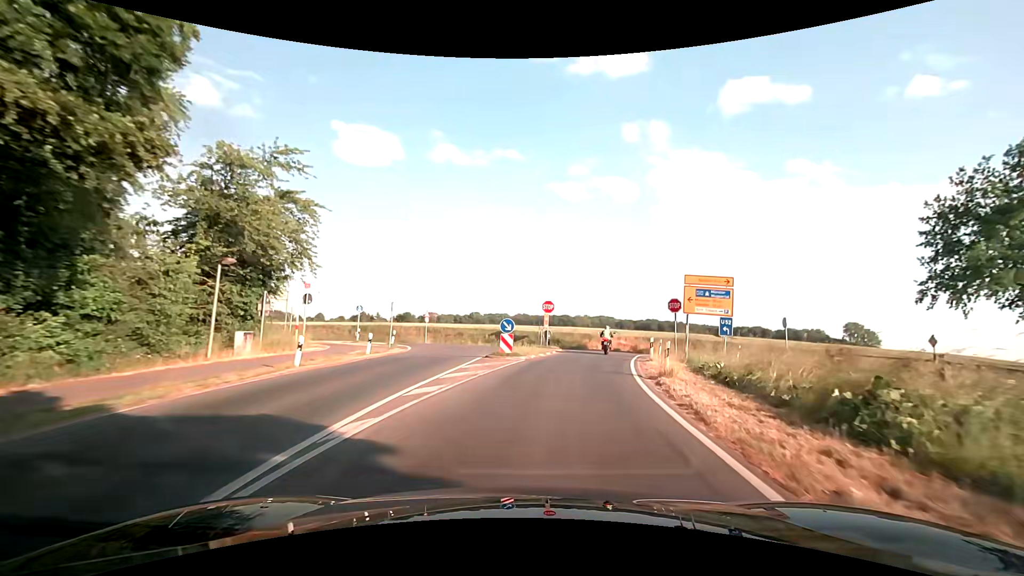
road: secondary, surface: asphalt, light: Day
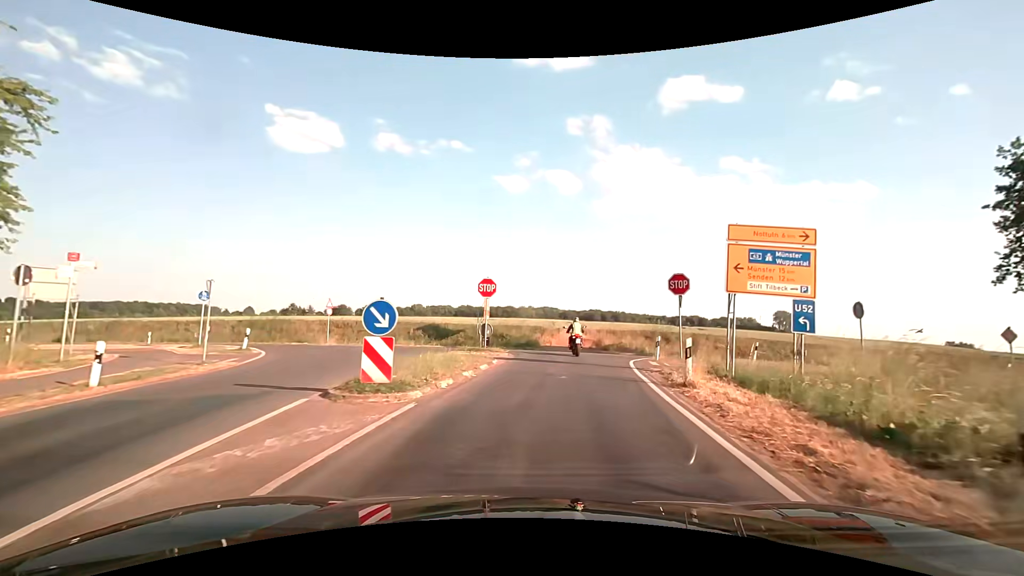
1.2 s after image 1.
(+0.7, +11.6) m; +7°
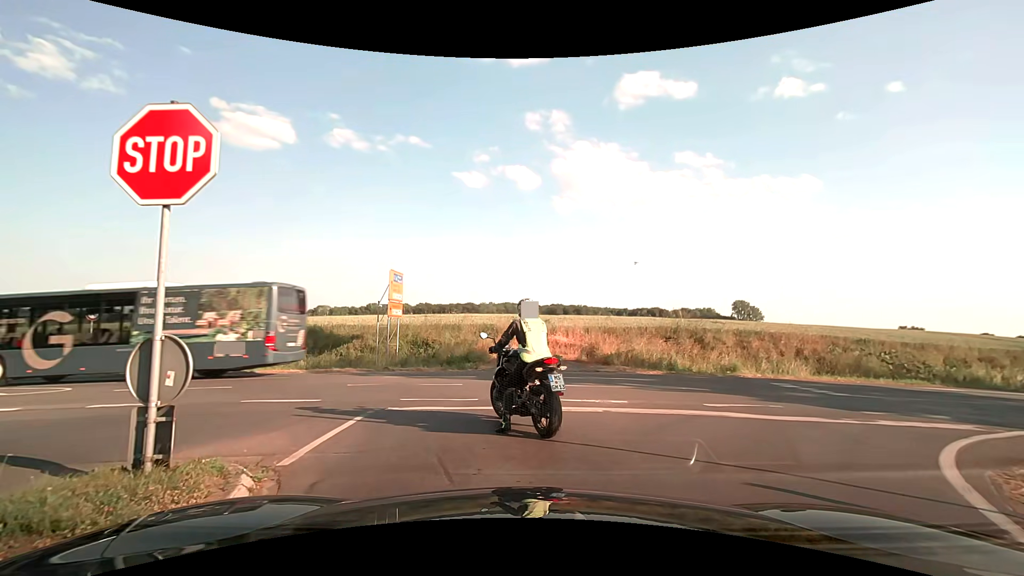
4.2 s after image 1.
(+1.0, +17.2) m; +4°
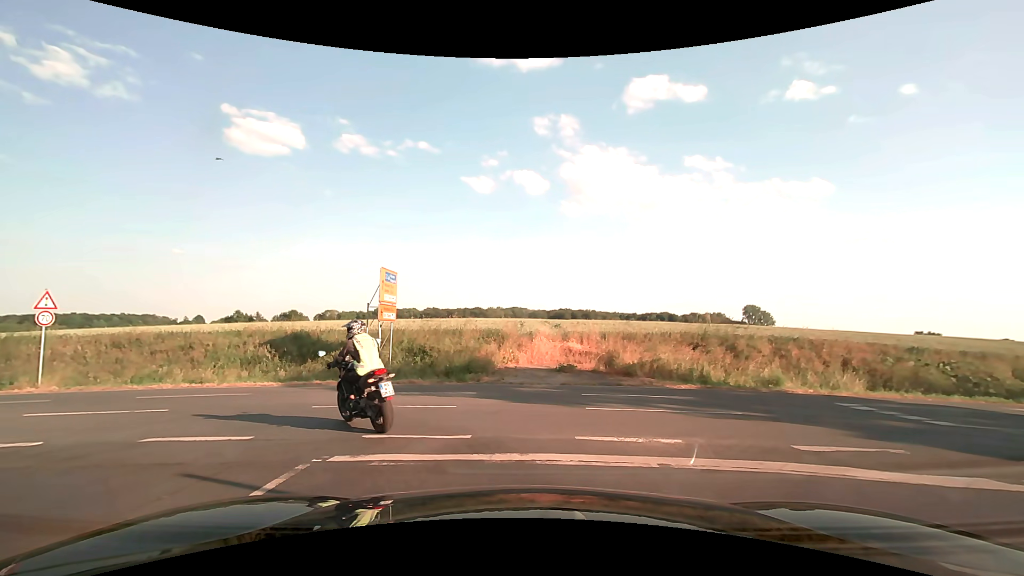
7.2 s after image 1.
(+0.1, +2.8) m; +1°
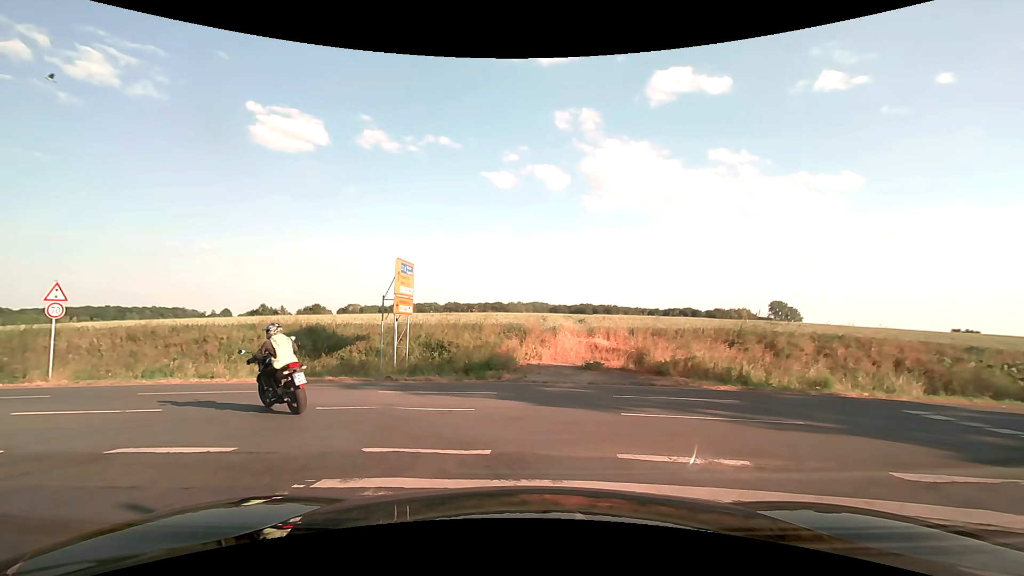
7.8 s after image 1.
(0.0, +1.2) m; -3°
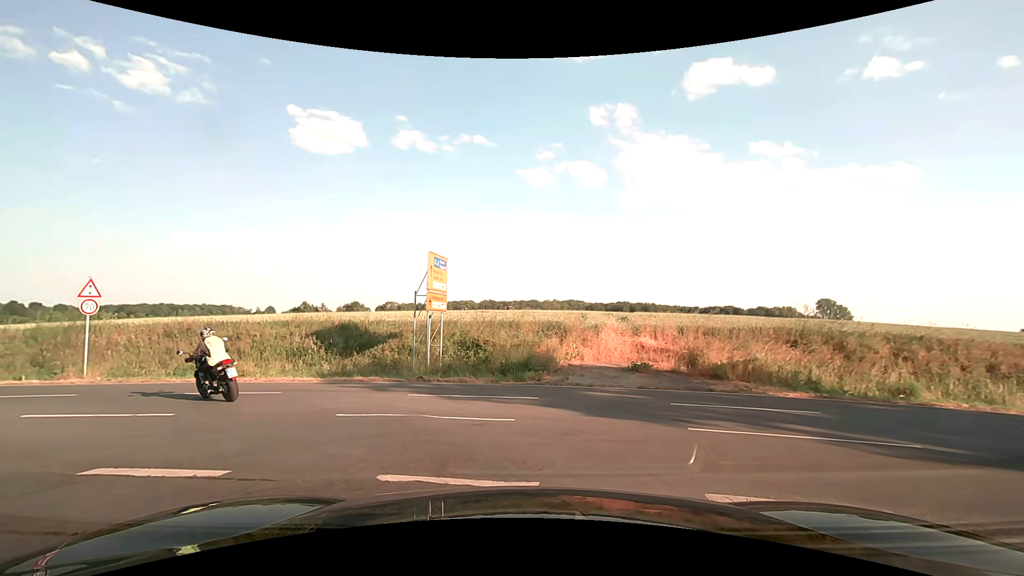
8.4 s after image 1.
(0.0, +1.3) m; -3°
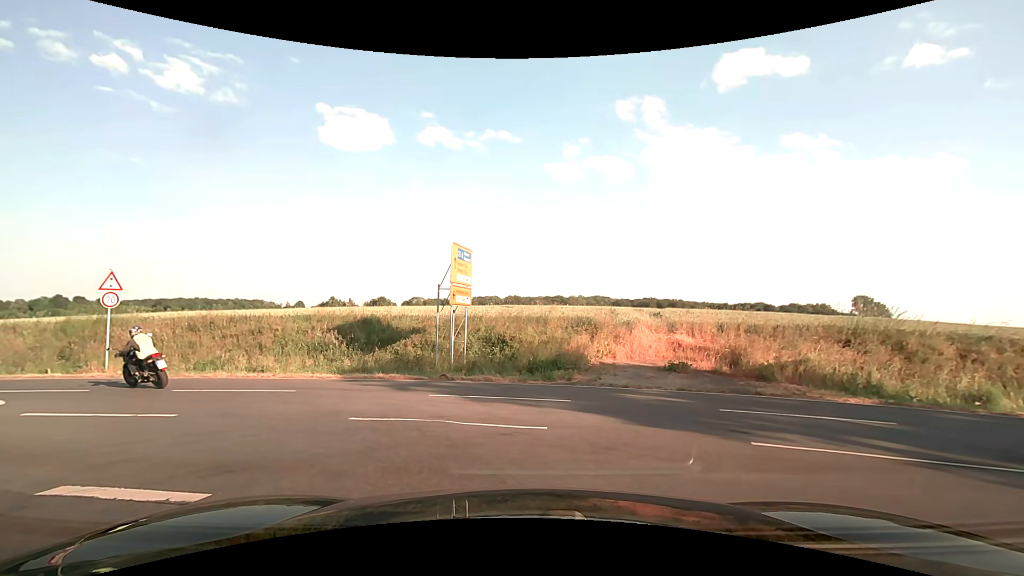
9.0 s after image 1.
(0.0, +0.9) m; -2°
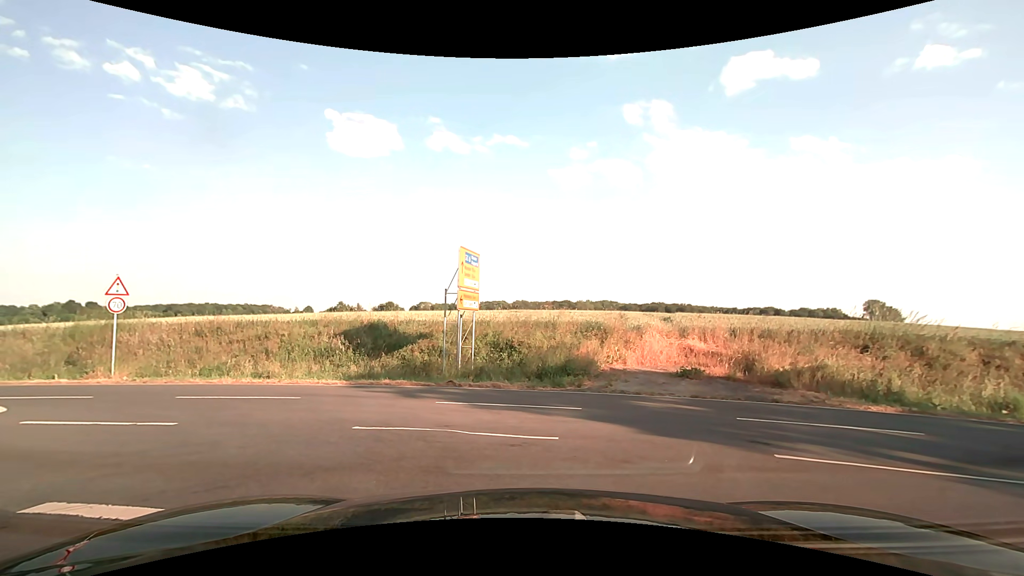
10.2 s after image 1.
(0.0, +0.3) m; 0°
(-4, +9) (-12, +15) (-21, +18) (-31, +20) (-41, +23) (-50, +25) (-60, +28) (-70, +31) (-79, +34) (-88, +38) m
